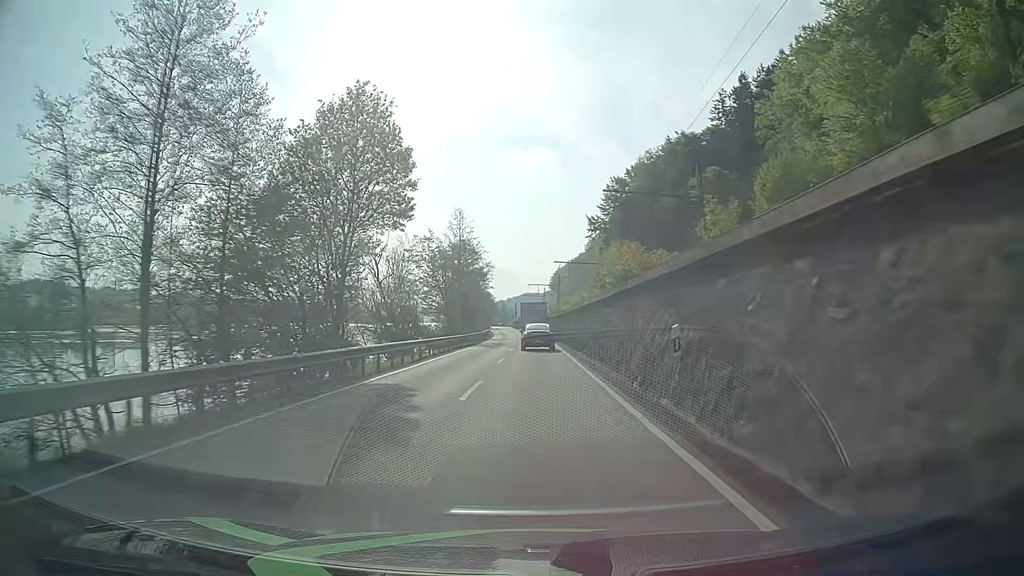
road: primary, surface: asphalt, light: Day
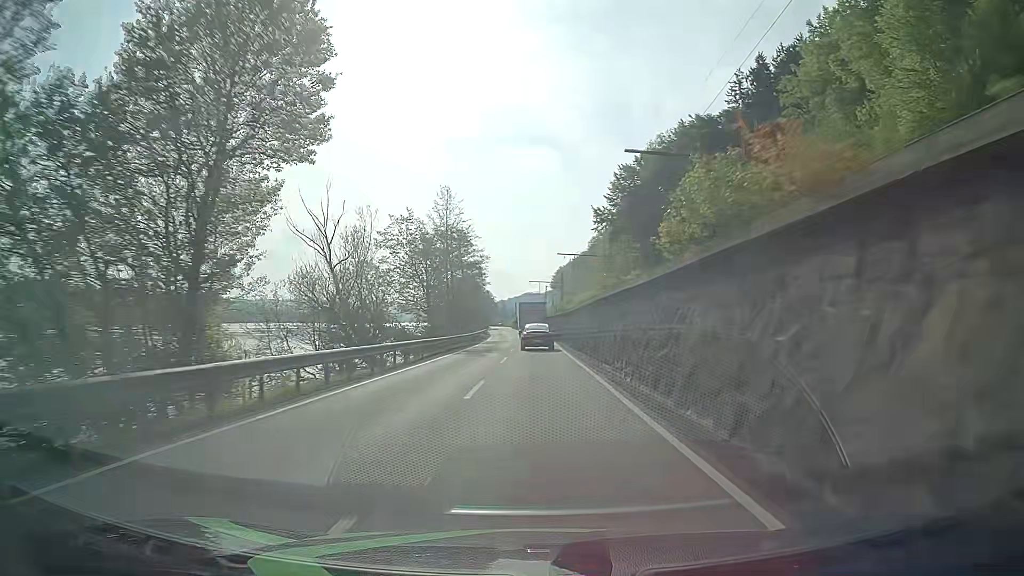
(0.0, +11.8) m; 0°
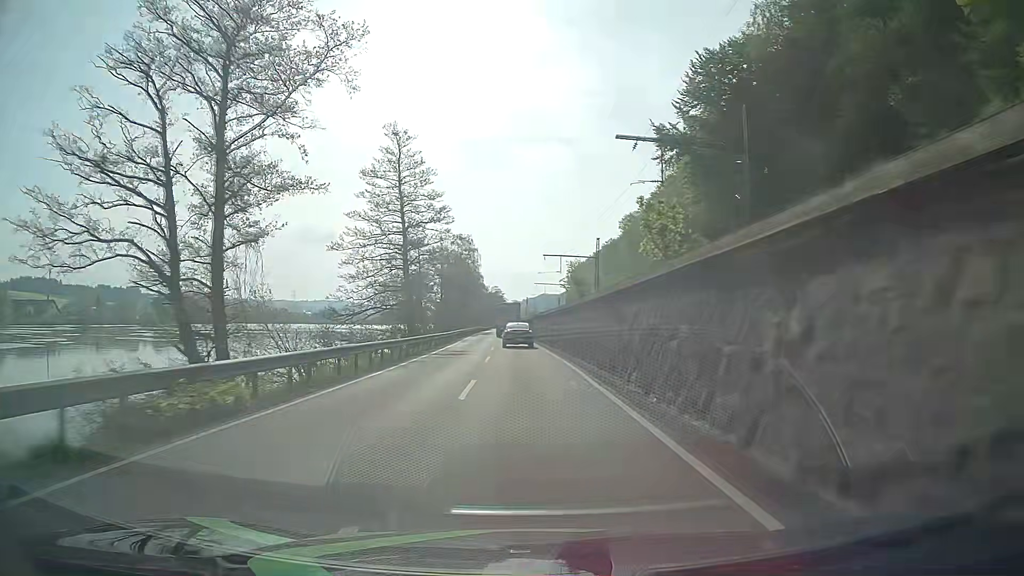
(0.0, +60.0) m; -1°
(0, +10) (0, +20) (-1, +30) (-1, +40) (-2, +50) (-2, +60) (-3, +70) (-3, +80) (-4, +90) (-4, +100) m
